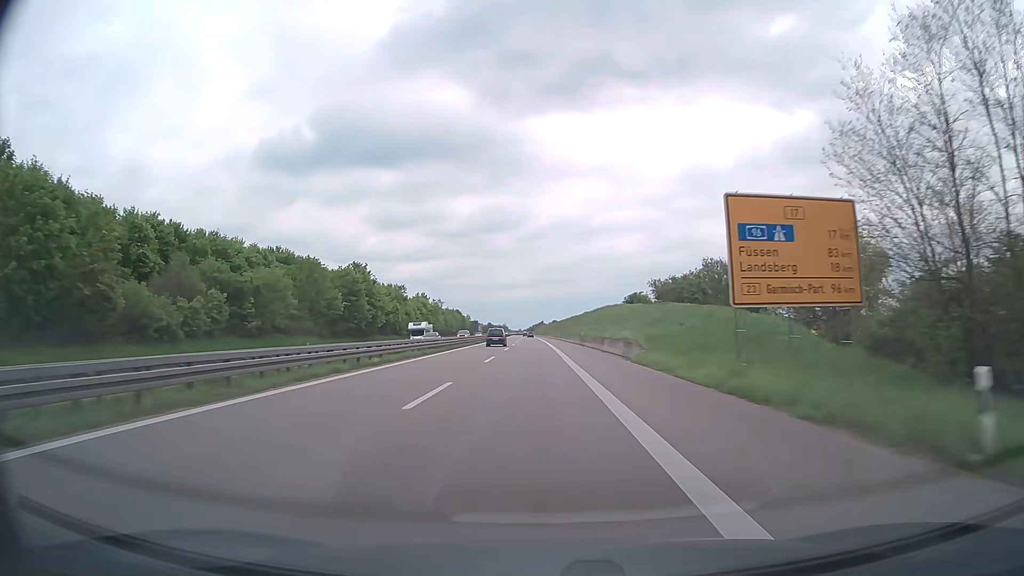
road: trunk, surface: asphalt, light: Day
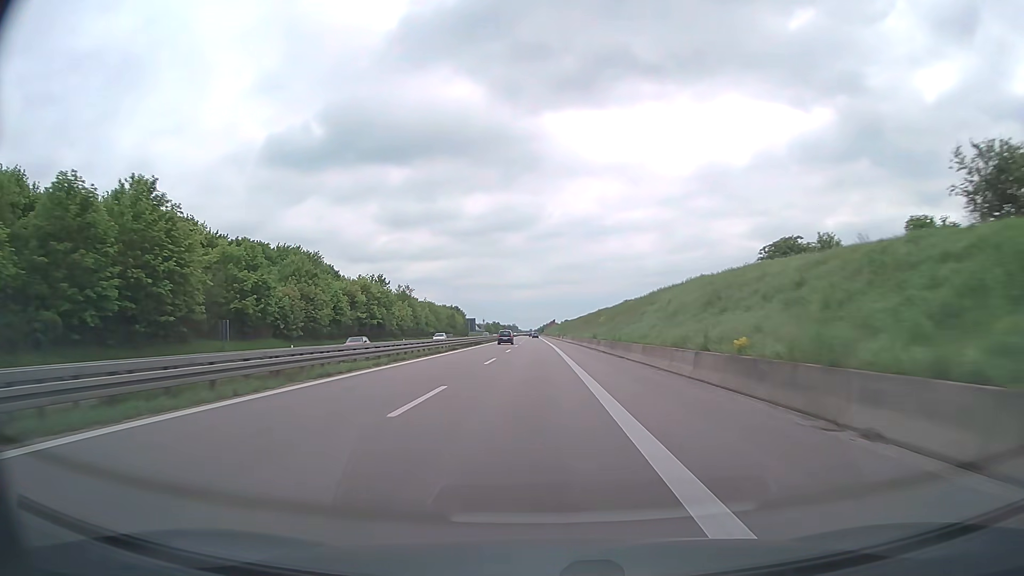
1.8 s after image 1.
(-0.6, +55.0) m; -1°
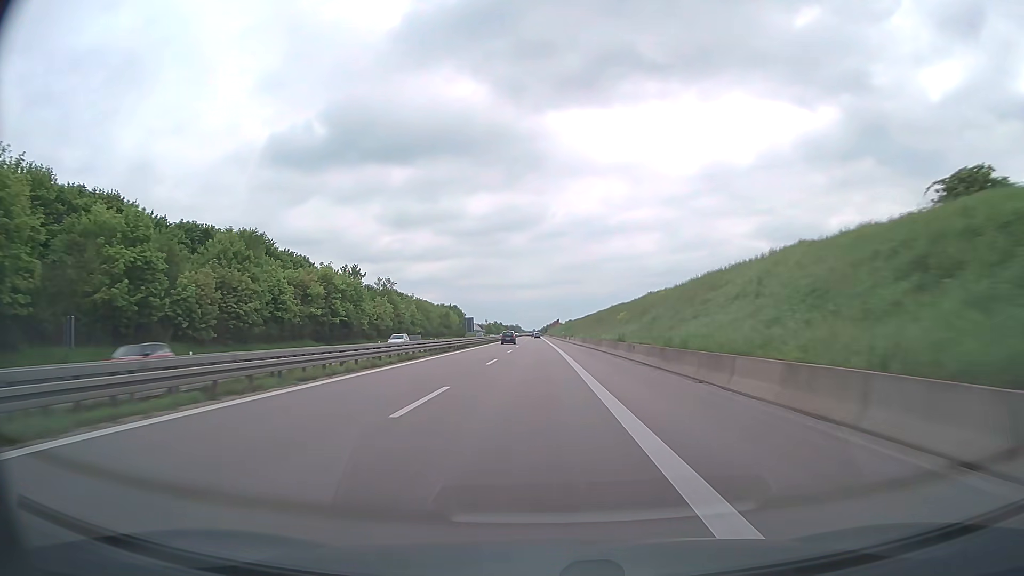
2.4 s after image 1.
(-0.1, +18.0) m; 0°
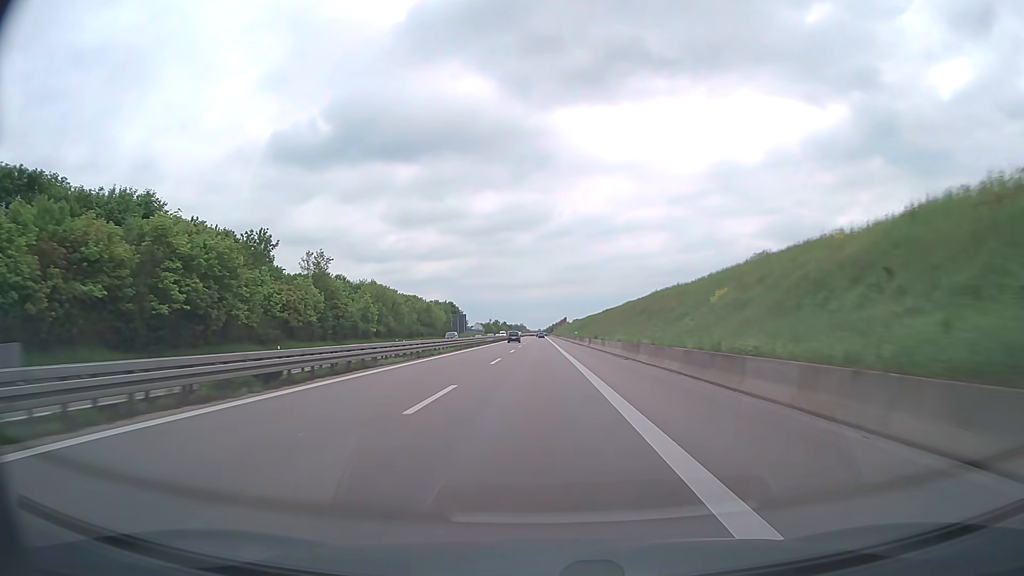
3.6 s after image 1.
(-0.2, +35.6) m; 0°
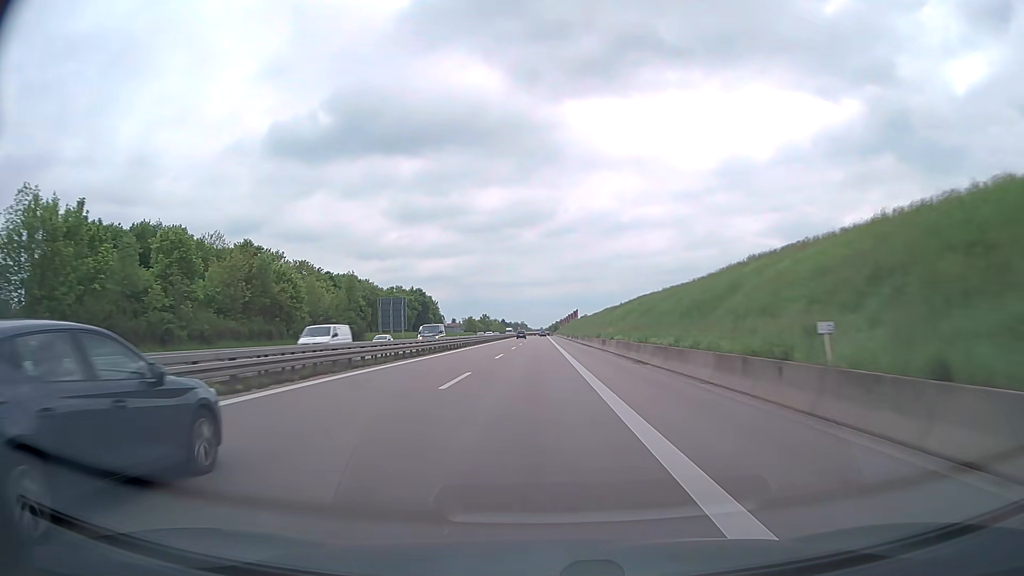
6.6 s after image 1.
(-0.2, +85.1) m; 0°
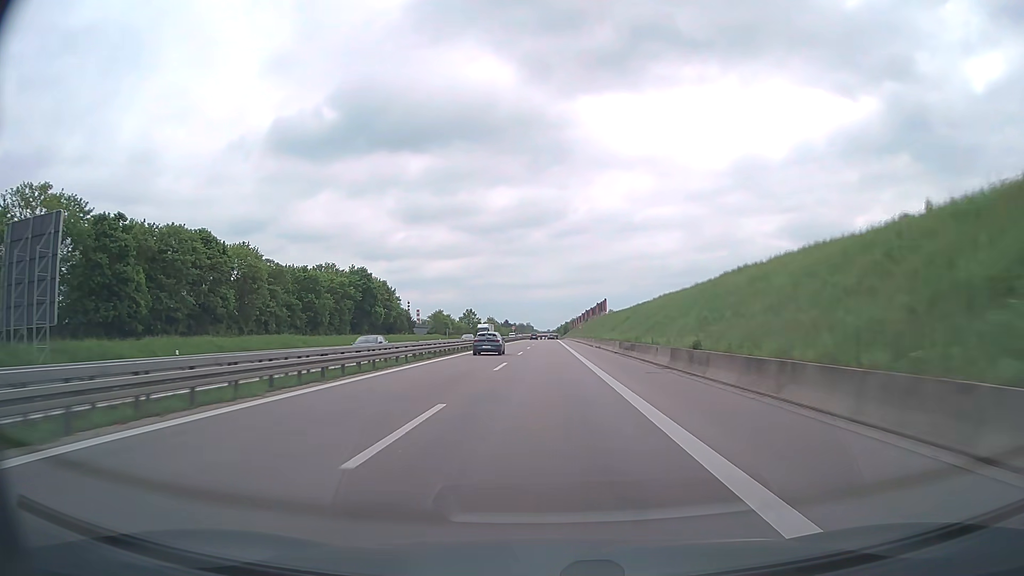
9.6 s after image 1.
(-0.5, +81.2) m; -1°
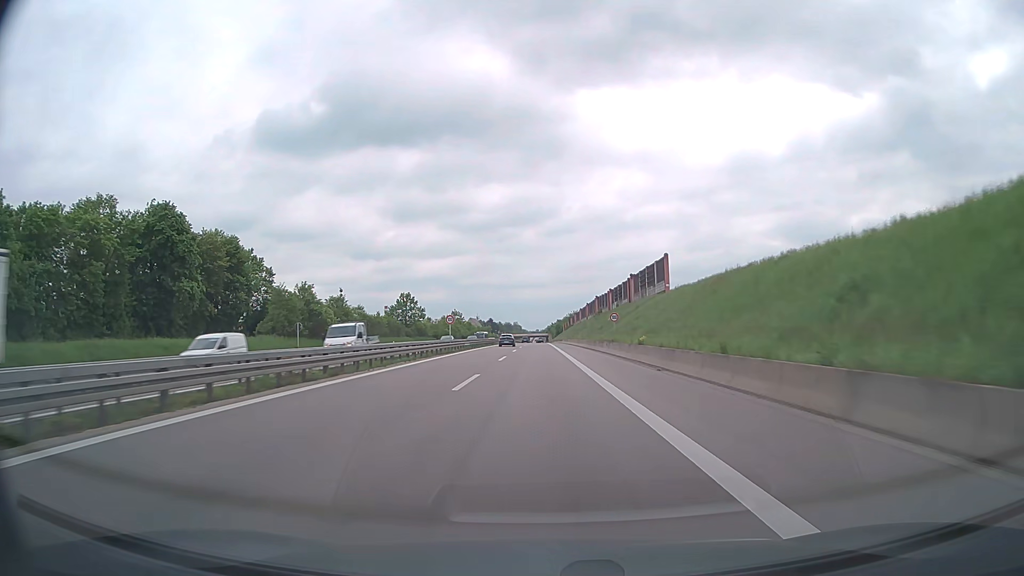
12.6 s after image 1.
(+0.6, +80.9) m; +1°
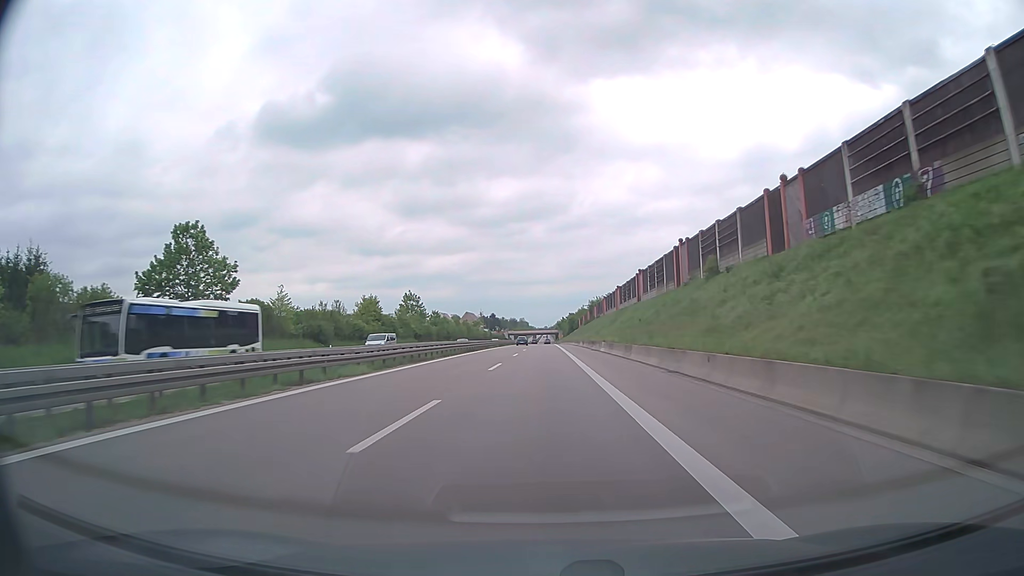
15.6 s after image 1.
(-0.3, +80.5) m; -1°
(0, +10) (0, +20) (0, +30) (0, +40) (0, +50) (0, +60) (0, +70) (0, +80) (0, +90) (0, +100) m
